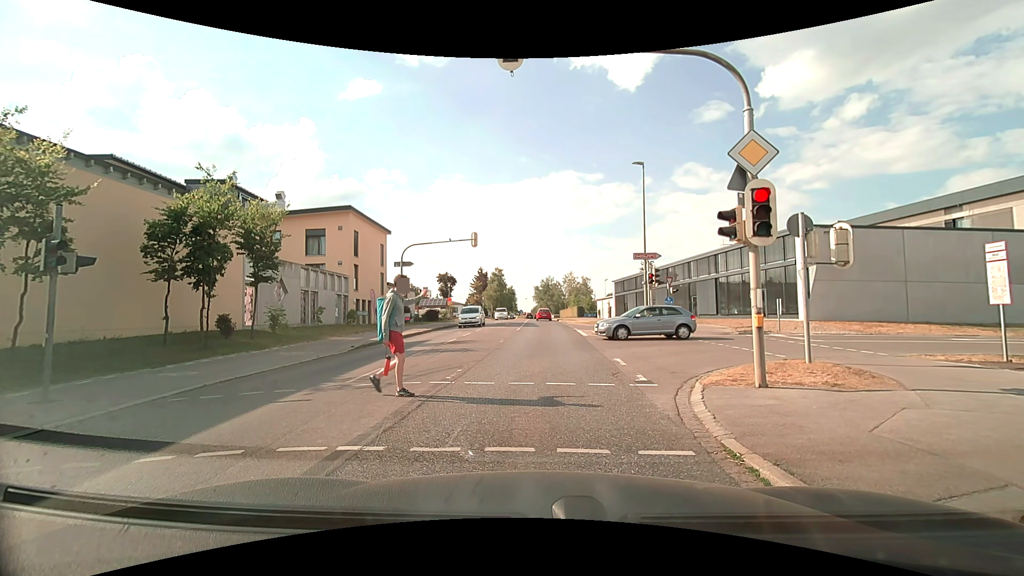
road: secondary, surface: asphalt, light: Day
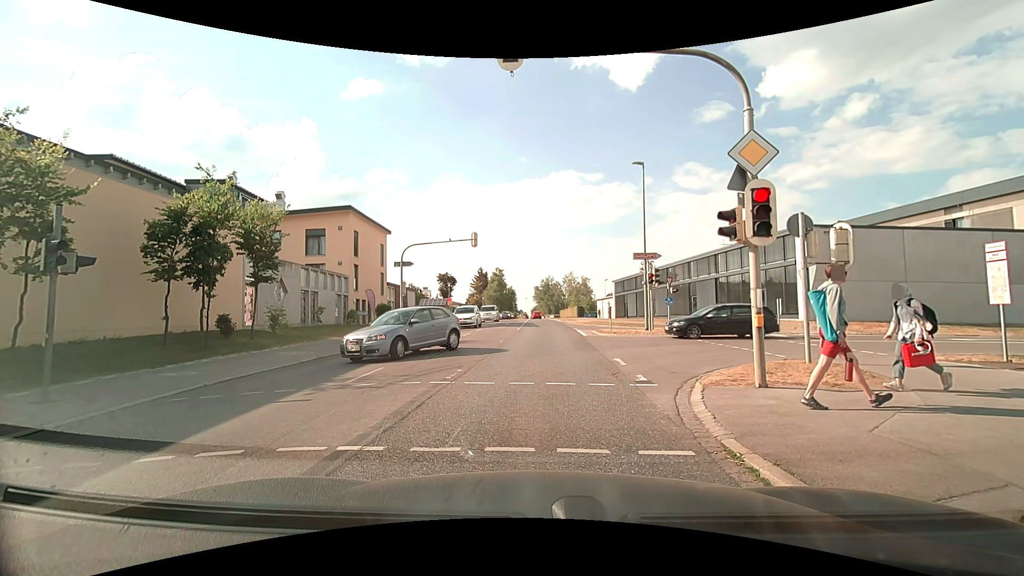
(0.0, 0.0) m; 0°
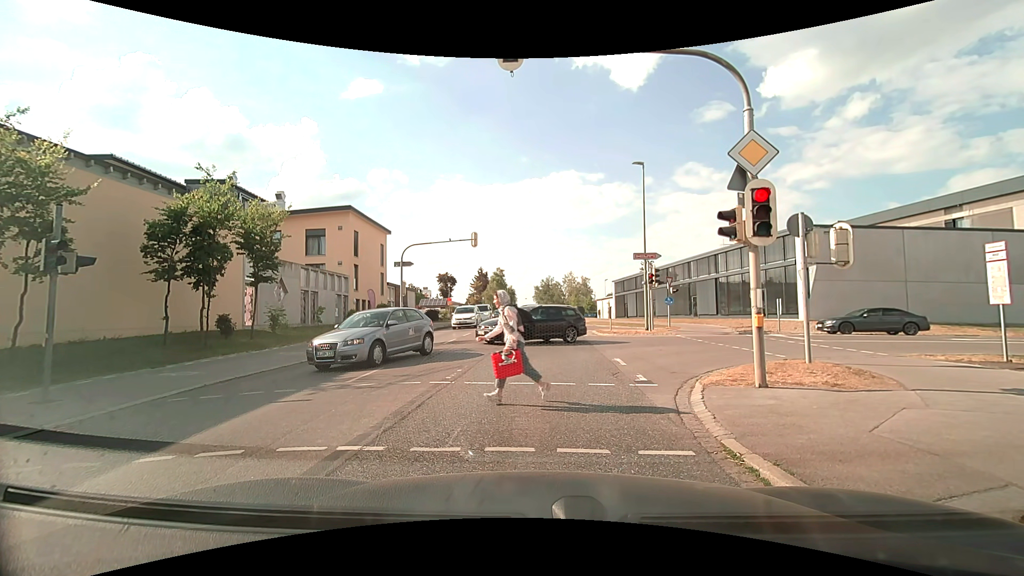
(0.0, 0.0) m; 0°
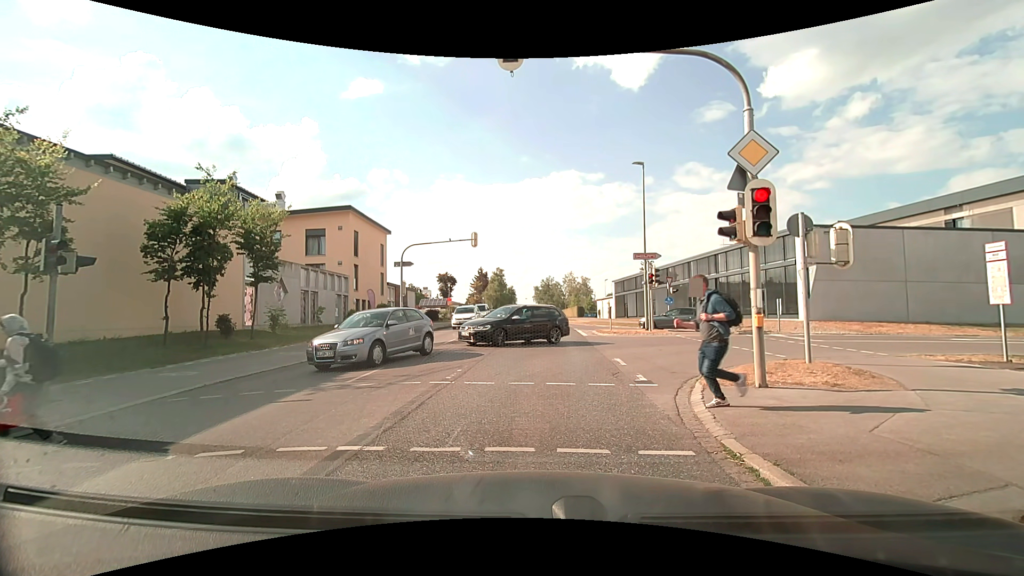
(0.0, 0.0) m; 0°
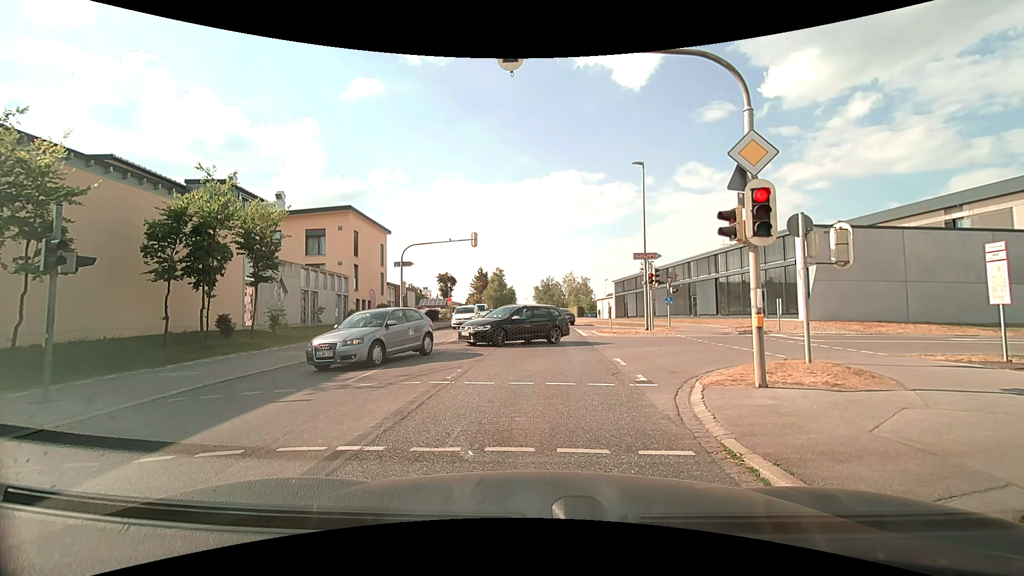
(0.0, 0.0) m; 0°
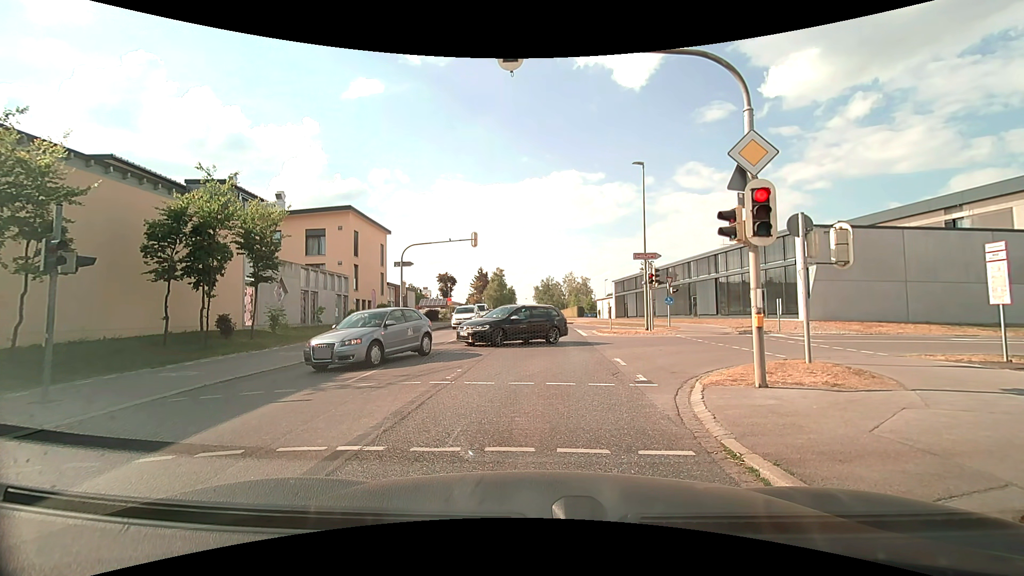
(0.0, 0.0) m; 0°
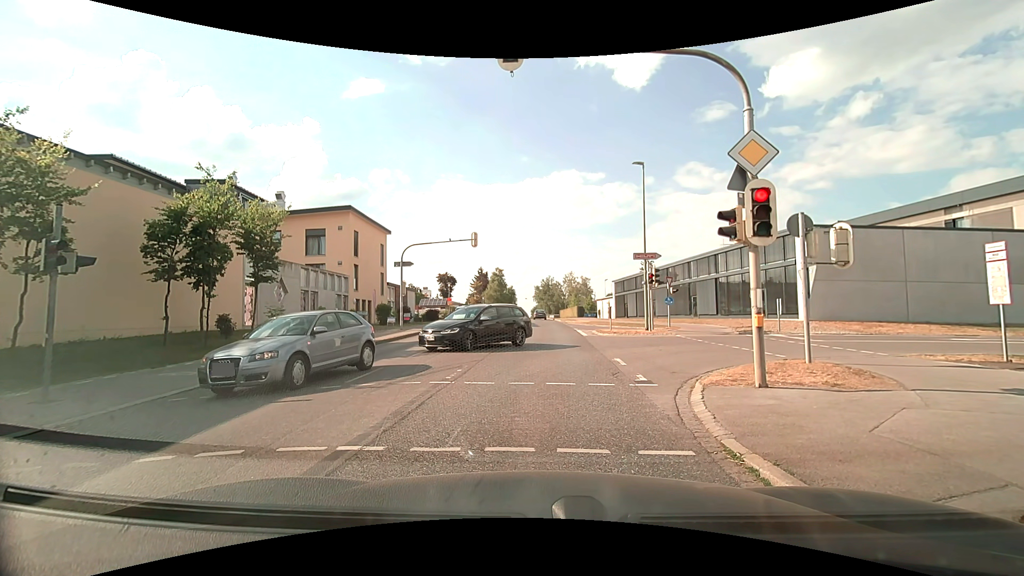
(0.0, 0.0) m; 0°
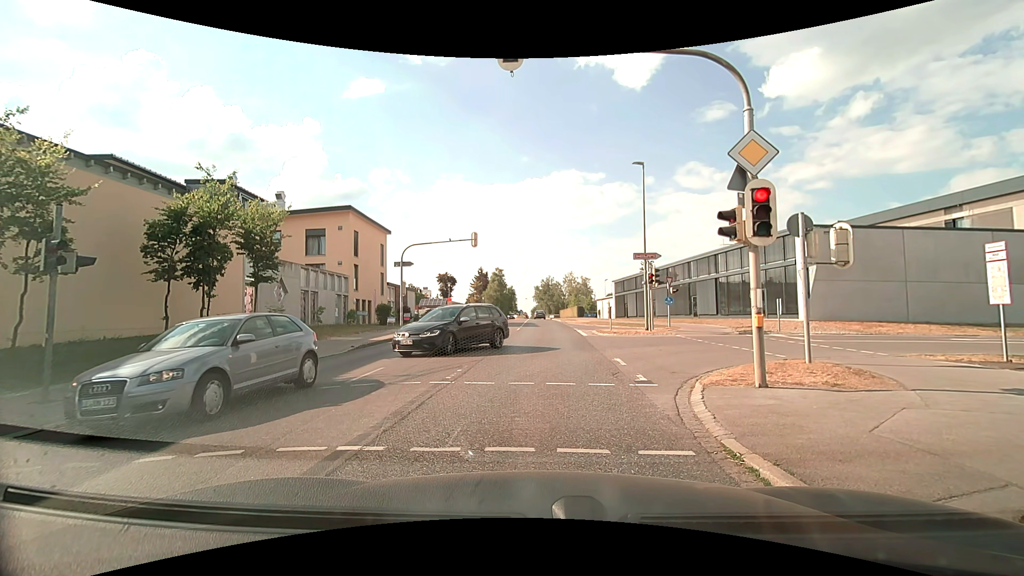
(0.0, 0.0) m; 0°
(0, +10) (0, +20) (0, +30) (0, +40) (-1, +50) (-1, +60) (-1, +70) (-1, +80) (-2, +90) (-2, +100) m
